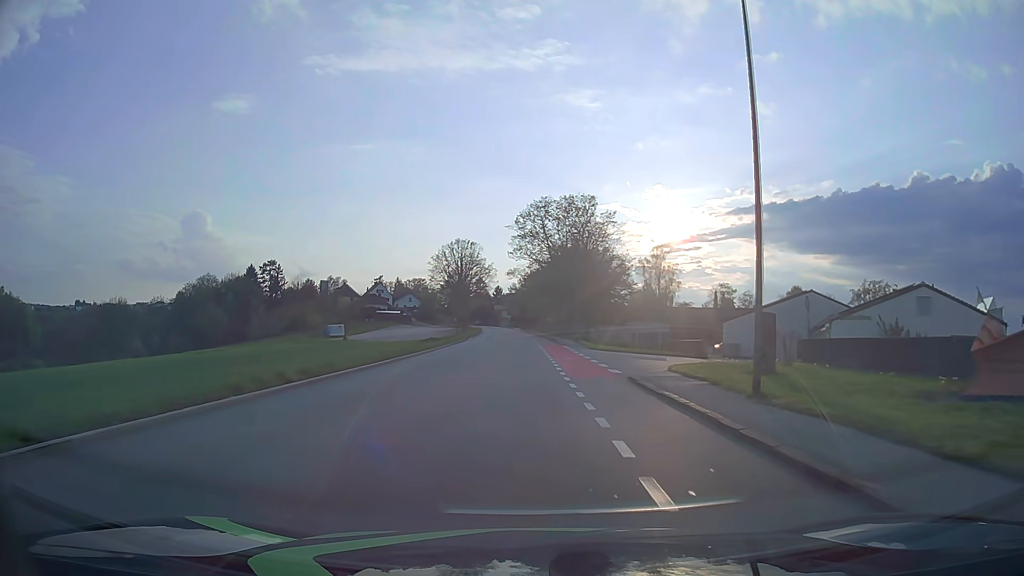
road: tertiary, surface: asphalt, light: Day
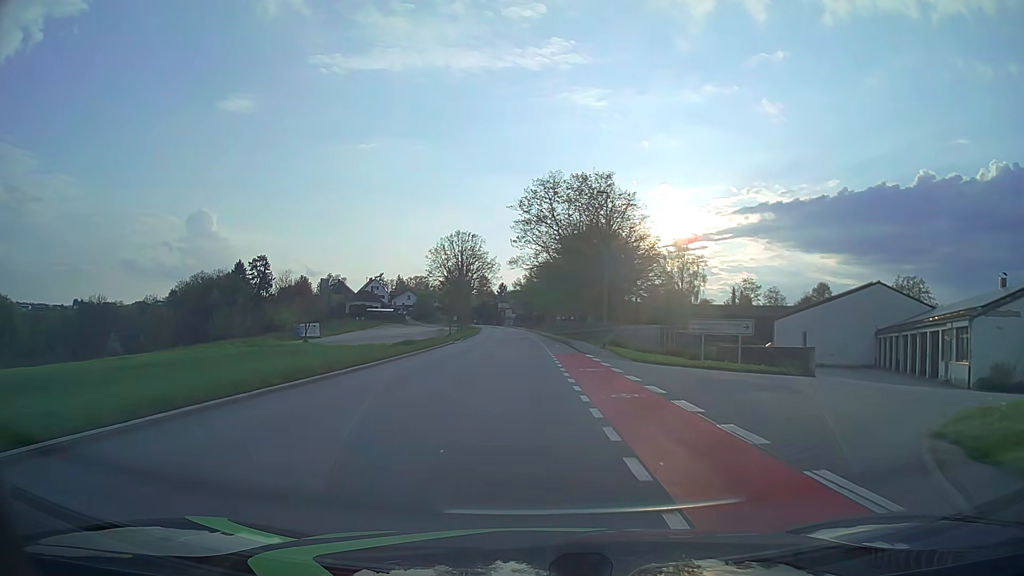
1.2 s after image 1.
(-0.1, +15.2) m; 0°
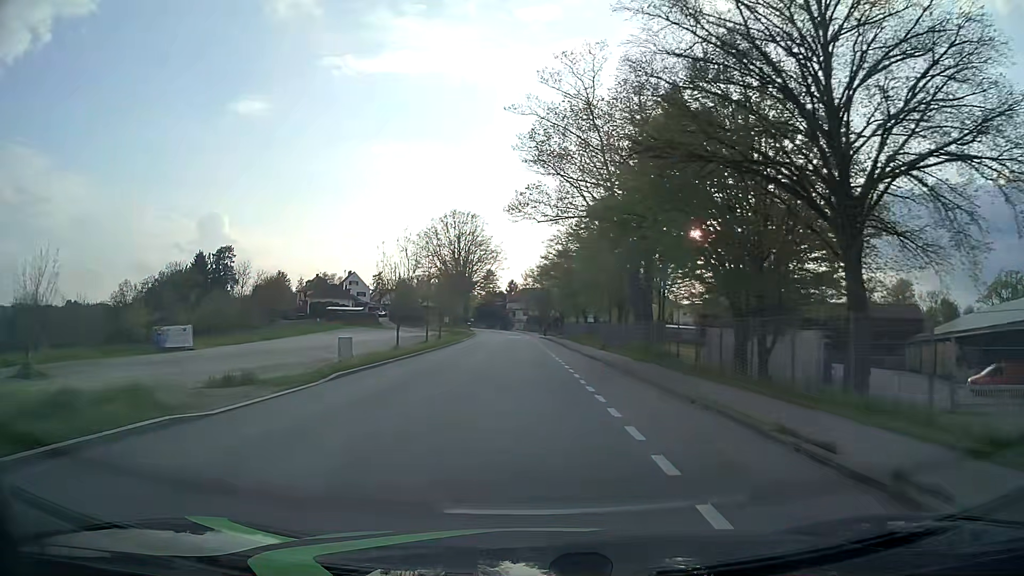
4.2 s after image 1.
(-0.5, +38.0) m; -1°
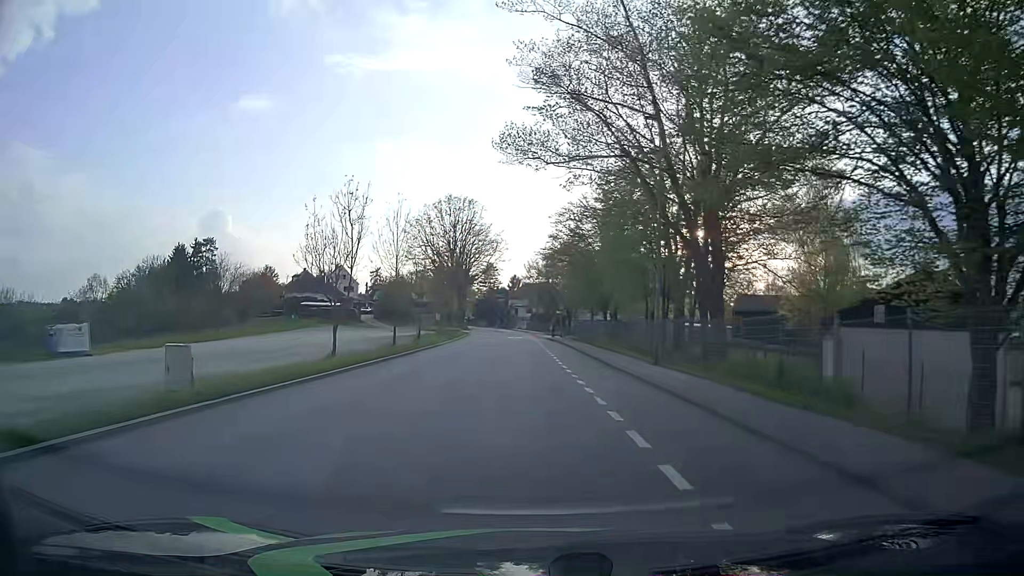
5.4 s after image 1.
(0.0, +14.5) m; 0°
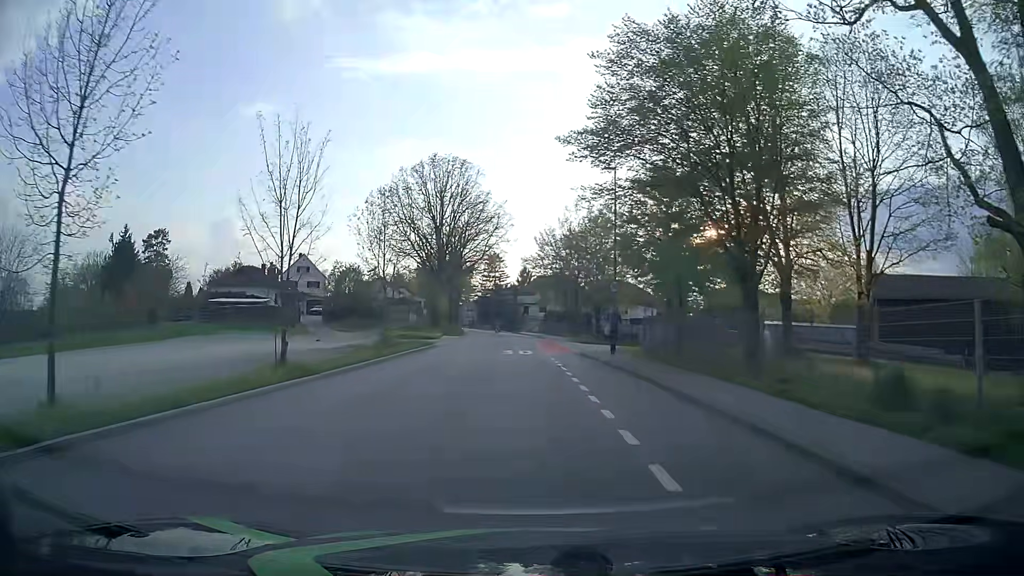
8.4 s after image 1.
(-0.5, +31.9) m; -2°
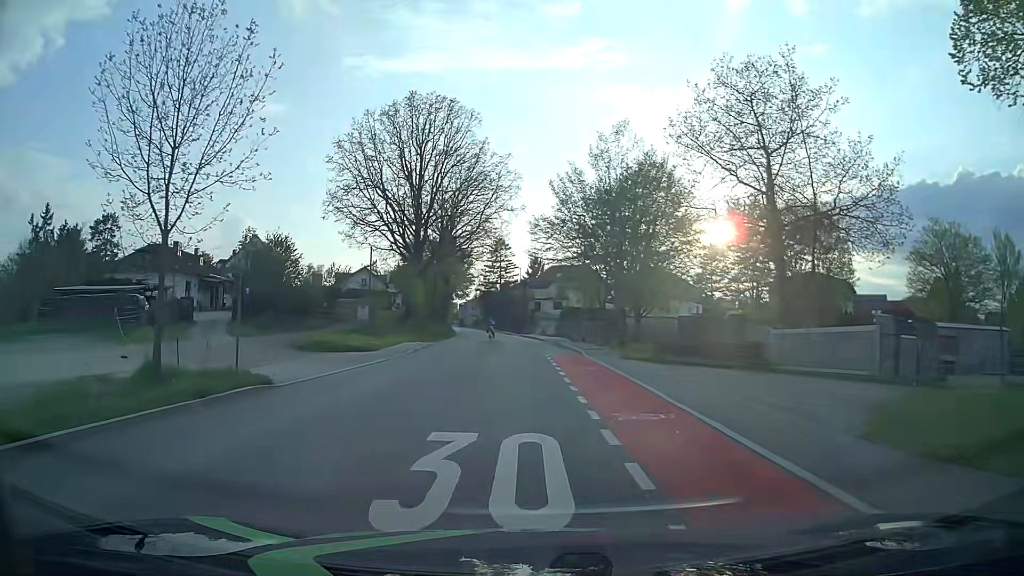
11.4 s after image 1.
(-0.2, +25.8) m; -1°
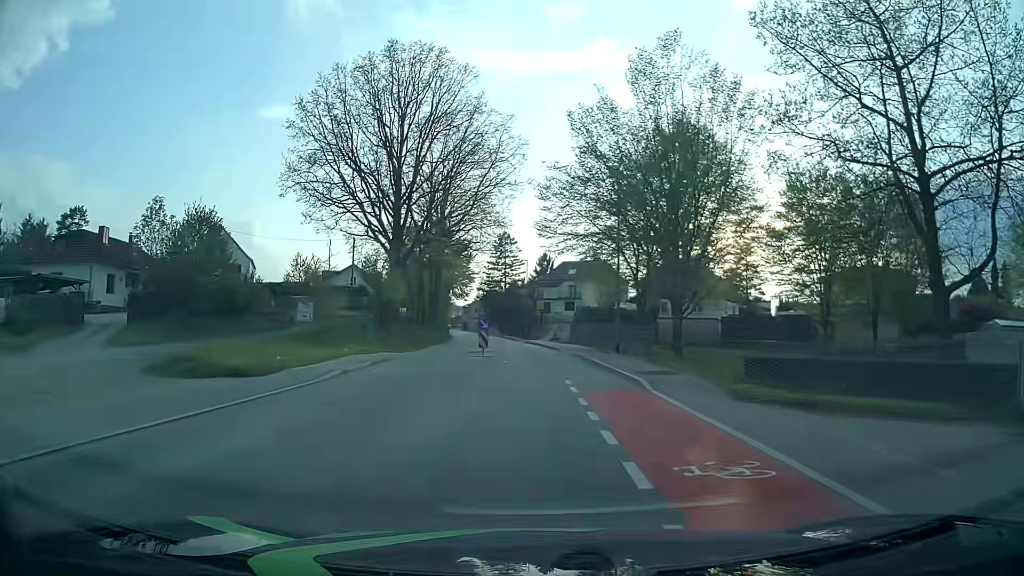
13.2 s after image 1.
(-0.1, +14.0) m; -1°
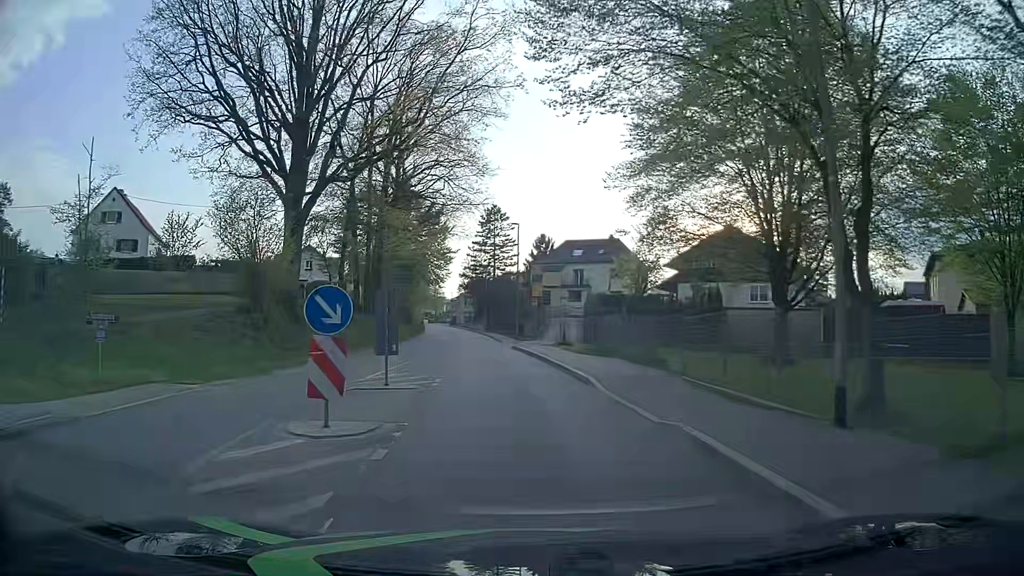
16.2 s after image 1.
(+0.3, +22.5) m; +1°
(0, +10) (-1, +20) (-2, +30) (-4, +40) (-5, +50) (-6, +60) (-7, +70) (-9, +79) (-10, +89) (-12, +99) m
